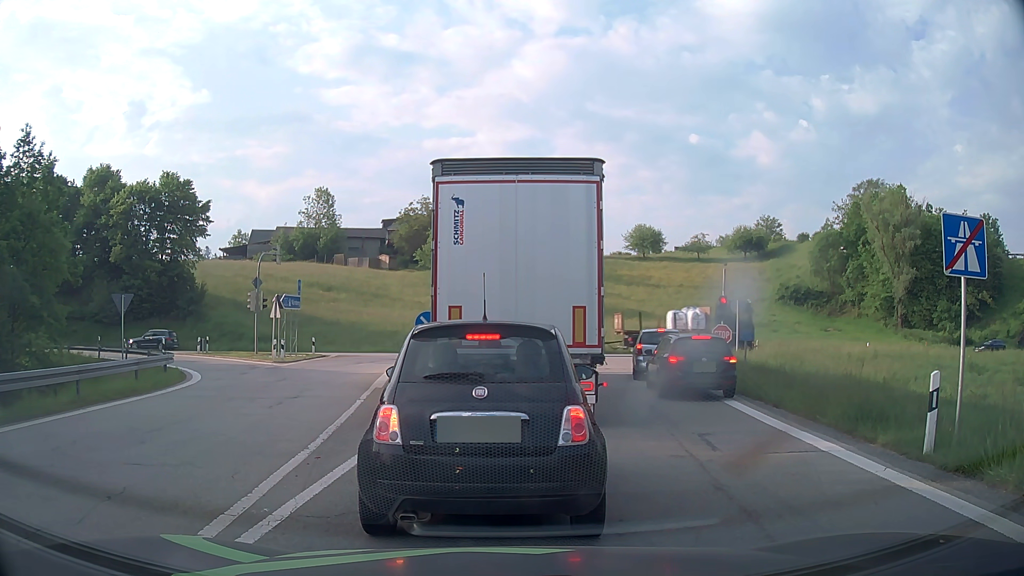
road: motorway_link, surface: asphalt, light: Day
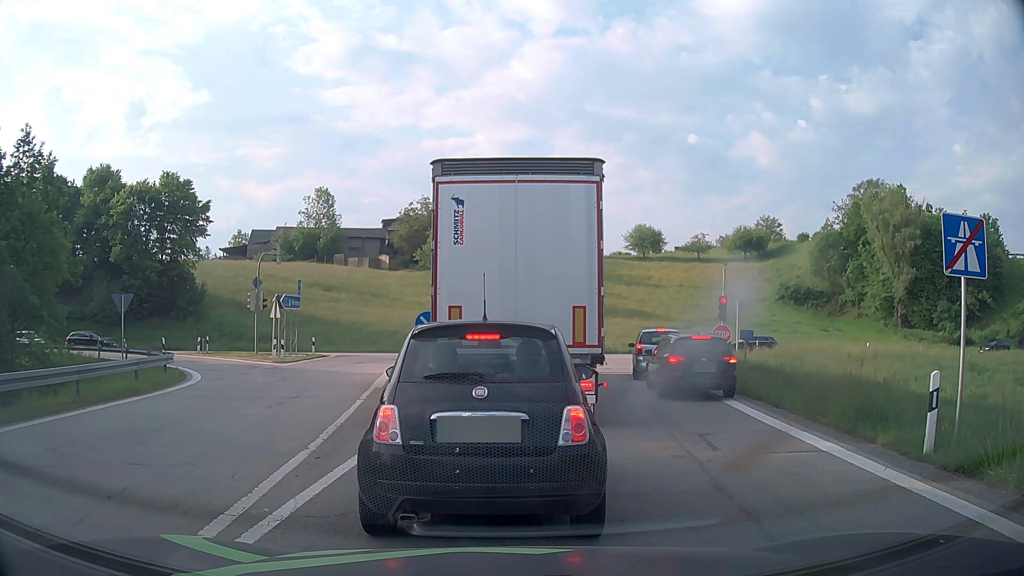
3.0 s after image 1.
(0.0, 0.0) m; 0°
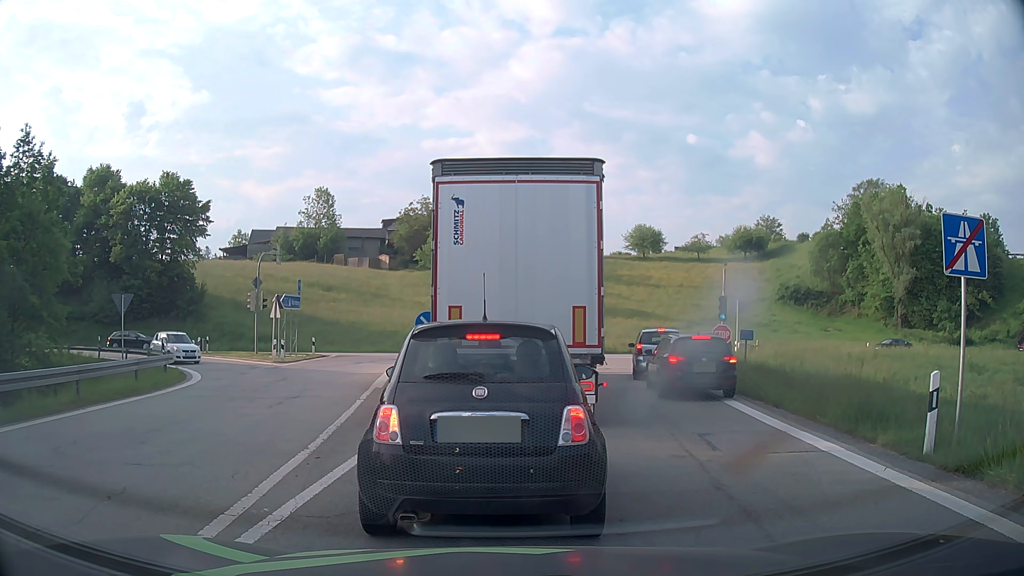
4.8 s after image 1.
(0.0, 0.0) m; 0°
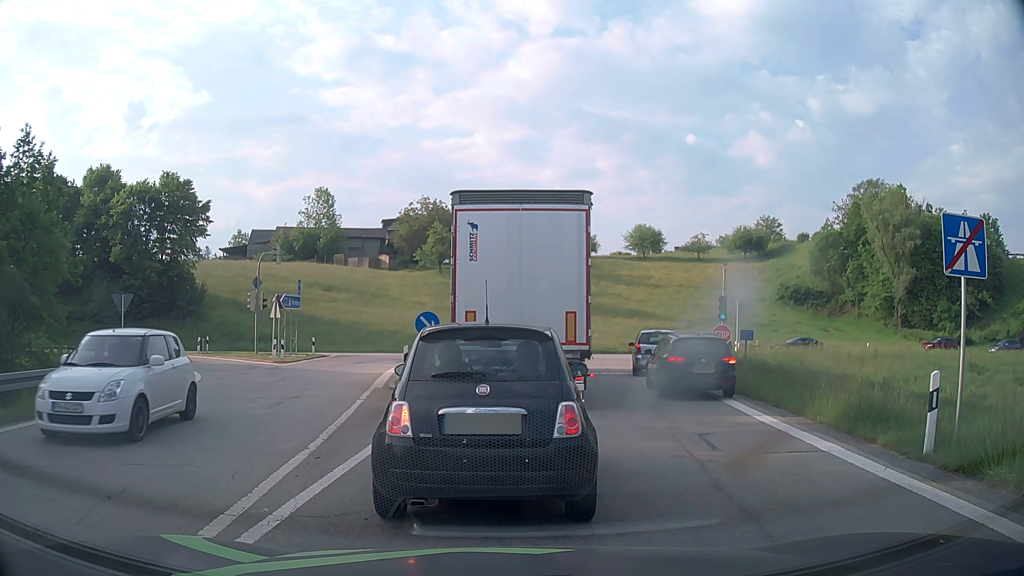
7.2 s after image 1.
(0.0, 0.0) m; 0°
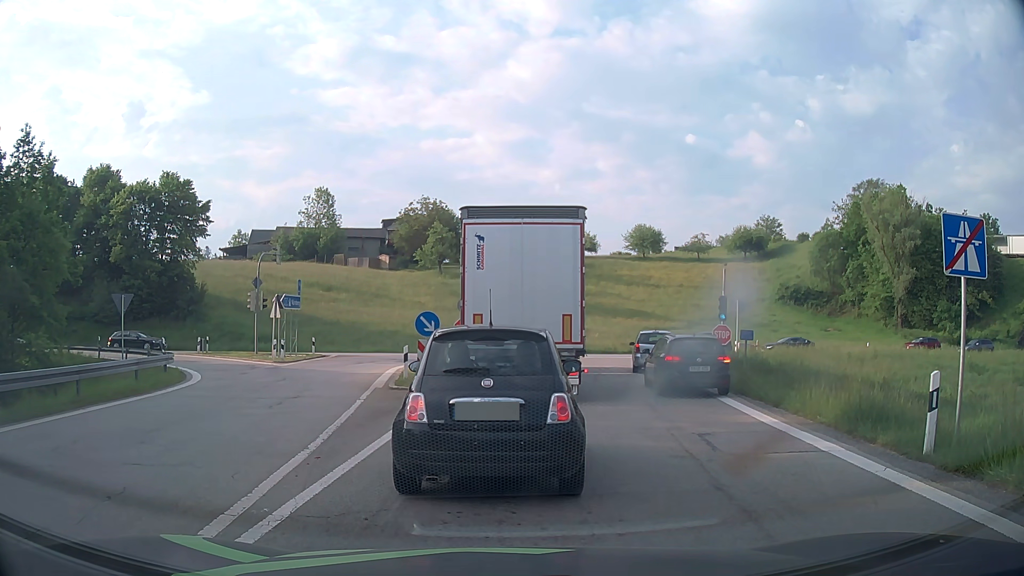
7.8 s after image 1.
(0.0, 0.0) m; 0°
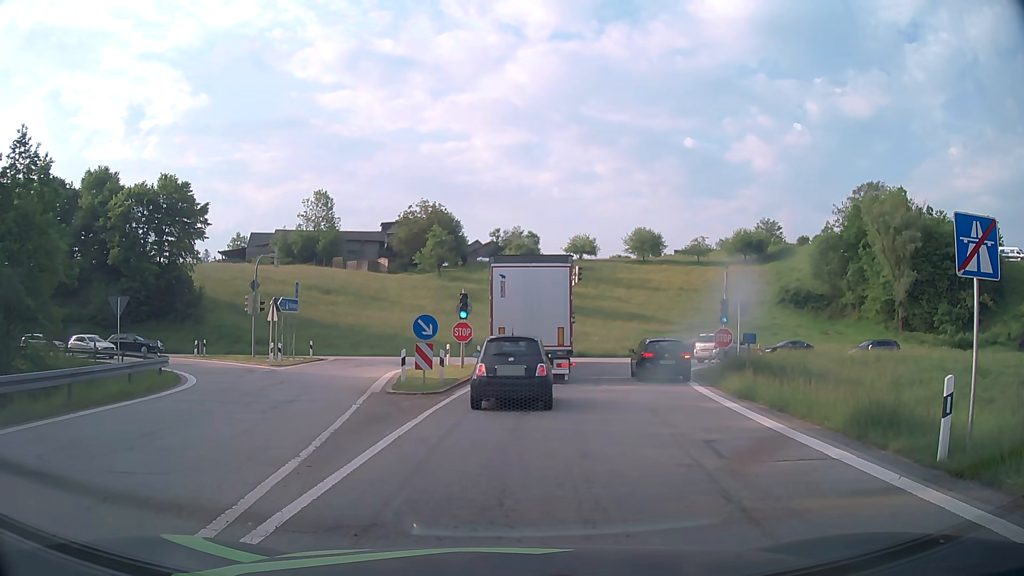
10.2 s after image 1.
(0.0, +0.3) m; 0°
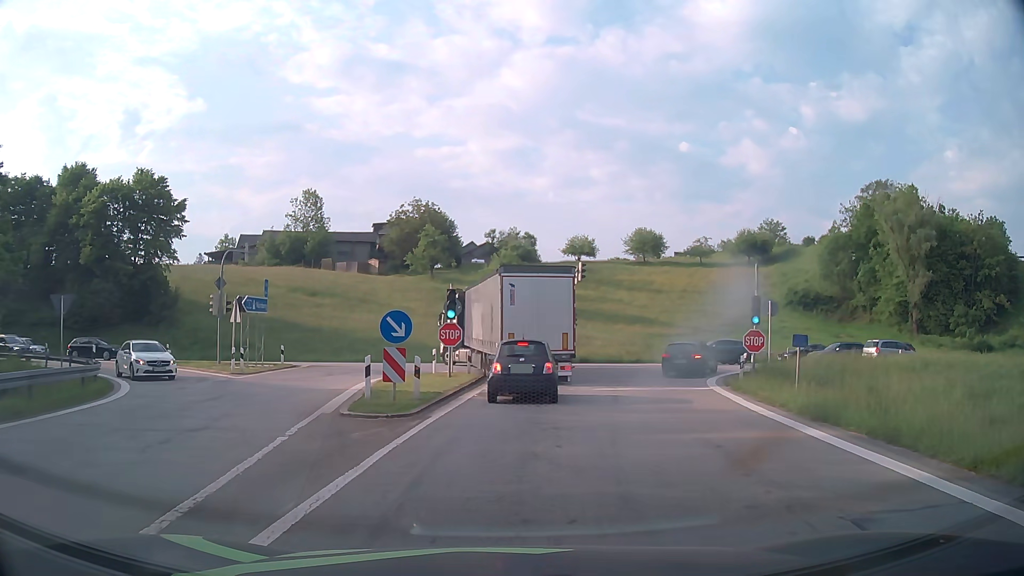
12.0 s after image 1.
(+0.1, +4.8) m; +1°
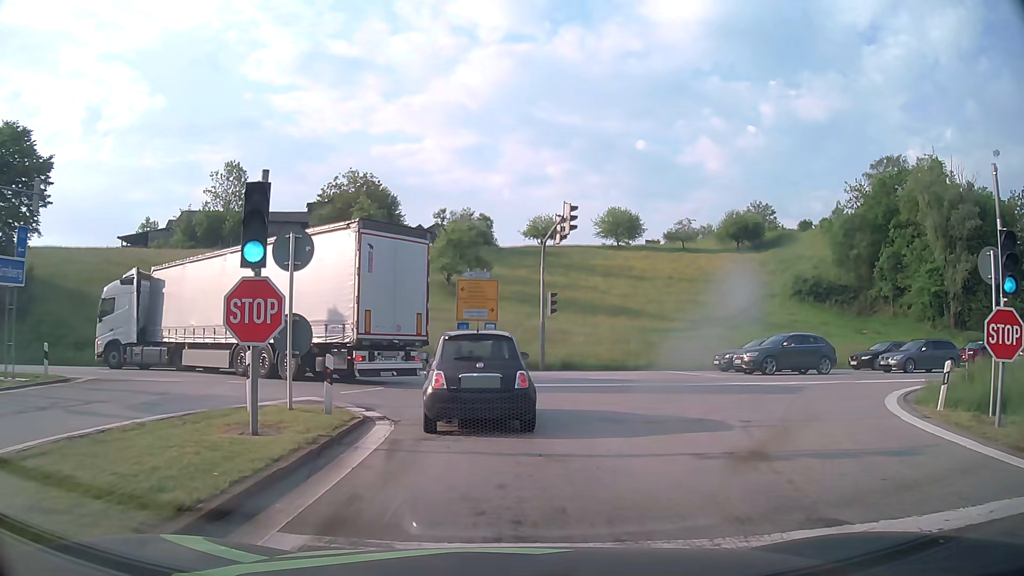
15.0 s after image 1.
(+0.6, +16.6) m; +4°
(0, +10) (-3, +19) (-11, +25) (-21, +27) (-31, +27) (-41, +26) (-51, +26) (-61, +26) (-71, +26) (-81, +26) m
